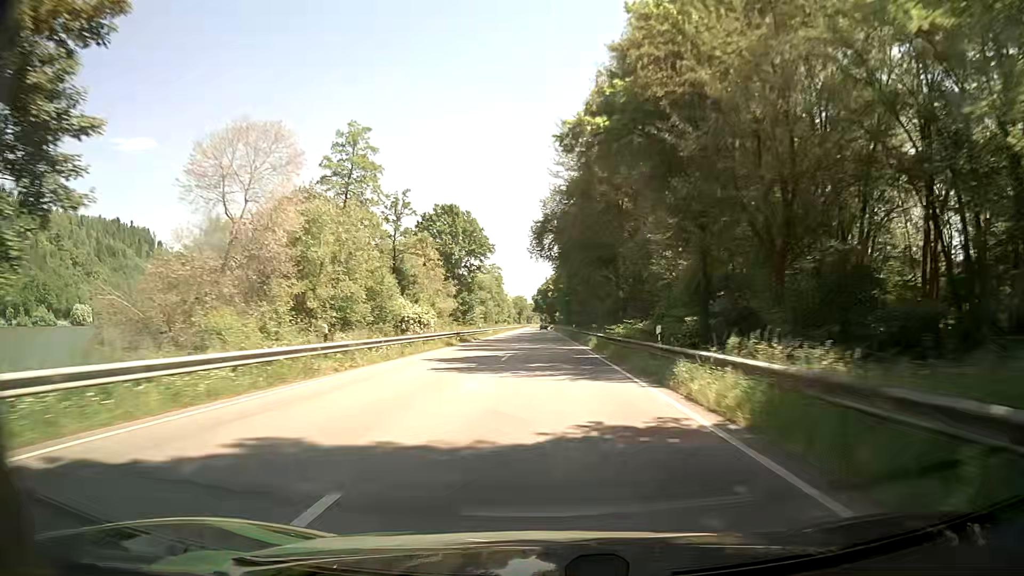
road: primary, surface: asphalt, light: Day
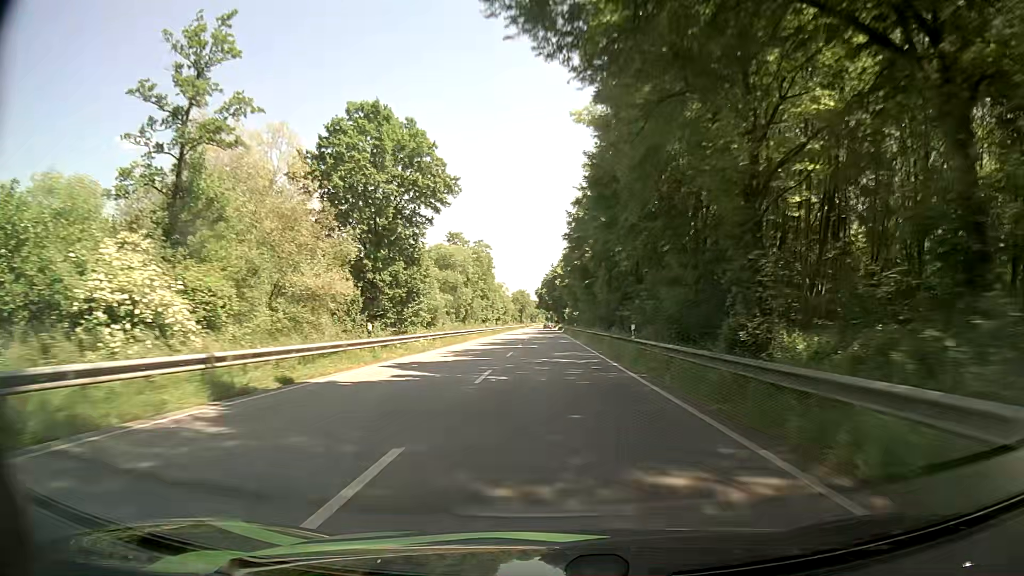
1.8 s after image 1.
(-0.4, +45.7) m; -1°
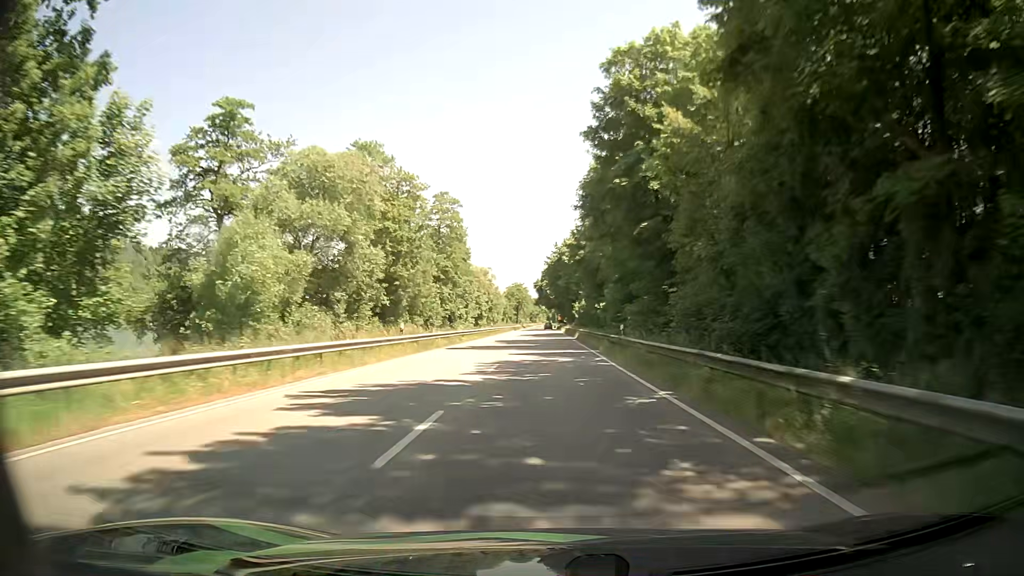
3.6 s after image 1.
(0.0, +44.5) m; 0°
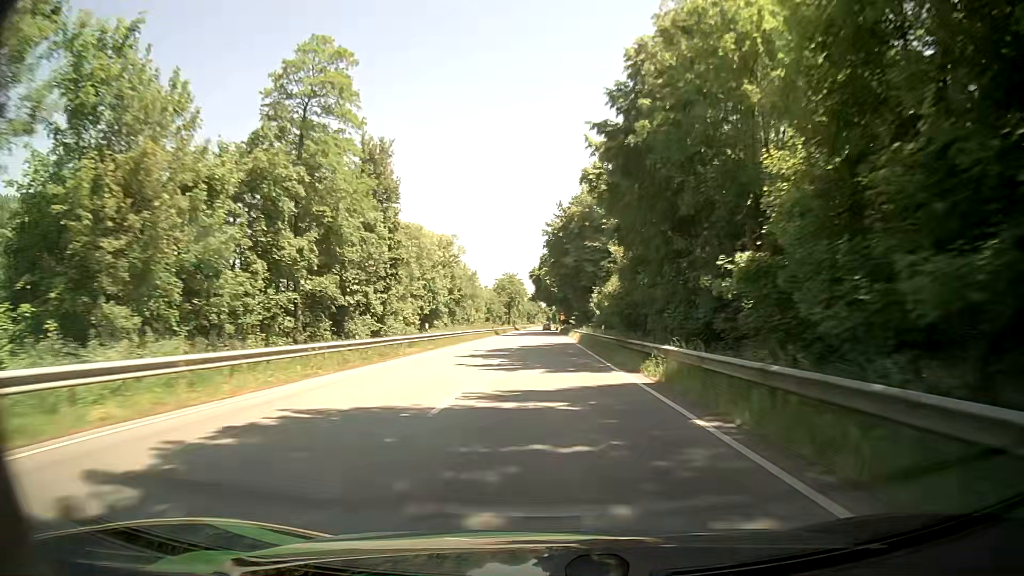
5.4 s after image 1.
(0.0, +43.9) m; 0°
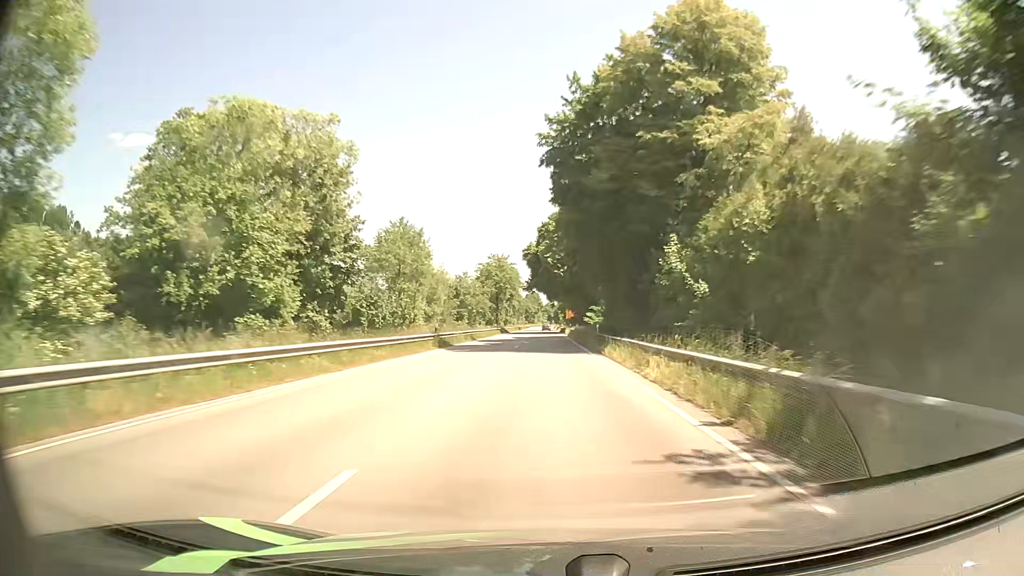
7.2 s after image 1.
(-0.2, +43.7) m; 0°
(0, +10) (0, +20) (0, +30) (0, +40) (0, +50) (0, +60) (0, +70) (0, +80) (-1, +90) (-1, +100) m
